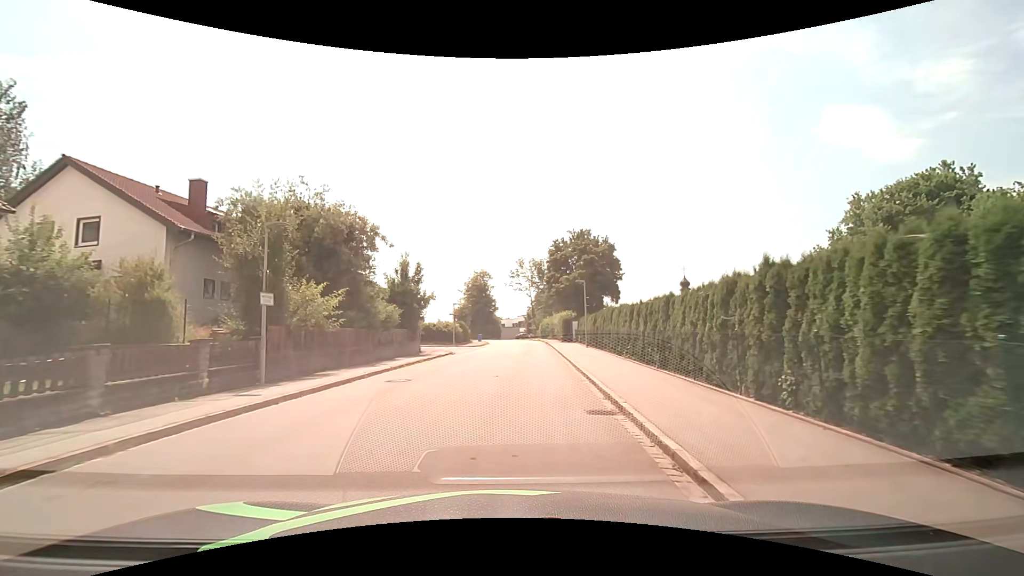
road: residential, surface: asphalt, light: Day
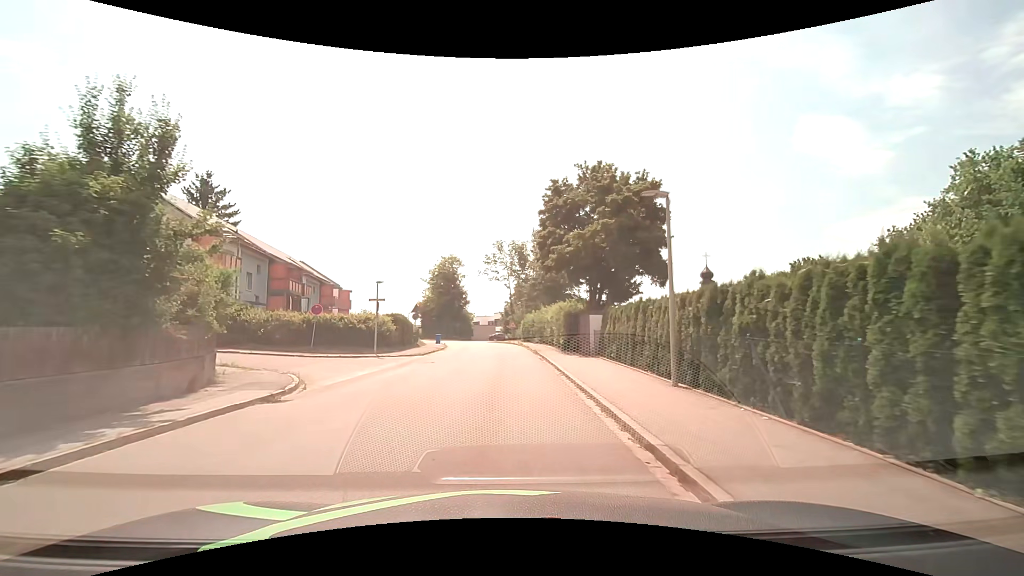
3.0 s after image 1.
(+1.0, +20.7) m; +3°
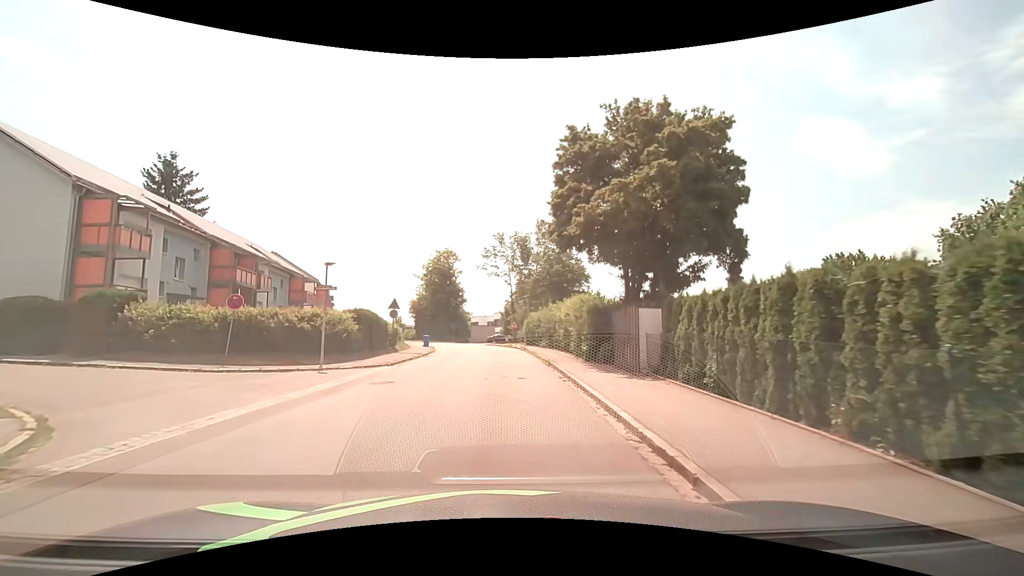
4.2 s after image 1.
(0.0, +8.3) m; 0°
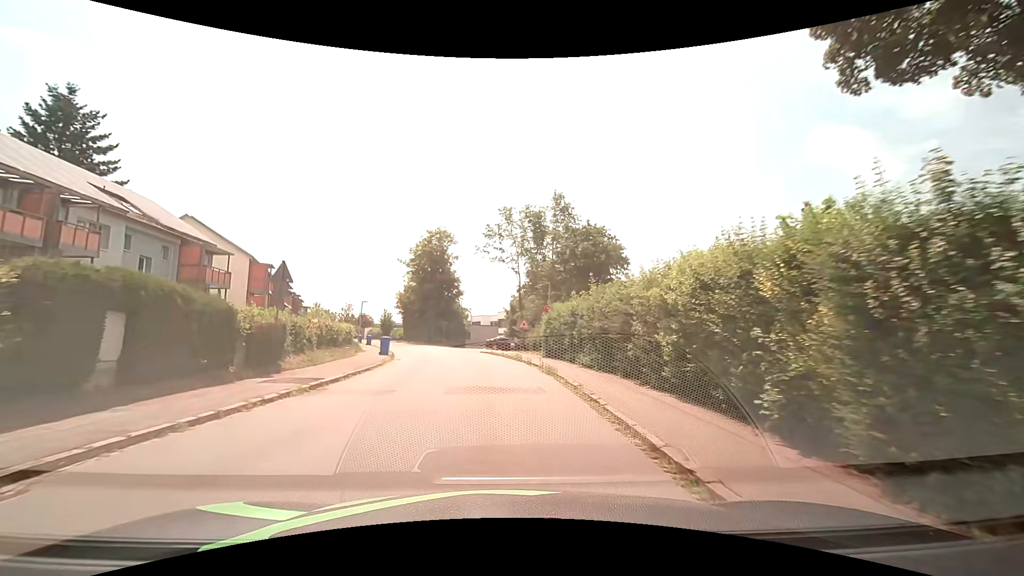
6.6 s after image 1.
(-0.1, +17.8) m; -1°
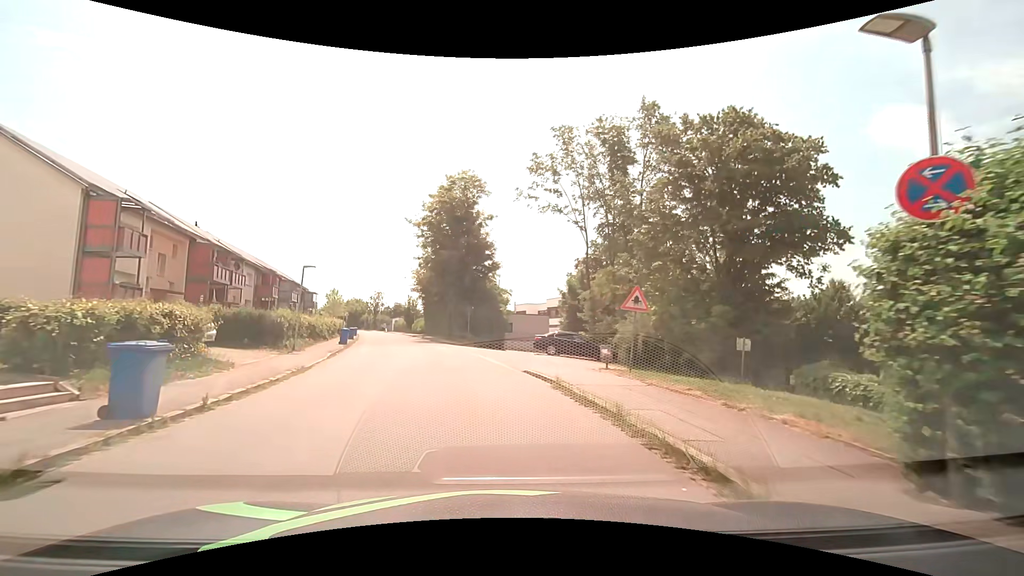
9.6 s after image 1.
(-0.6, +22.8) m; -4°
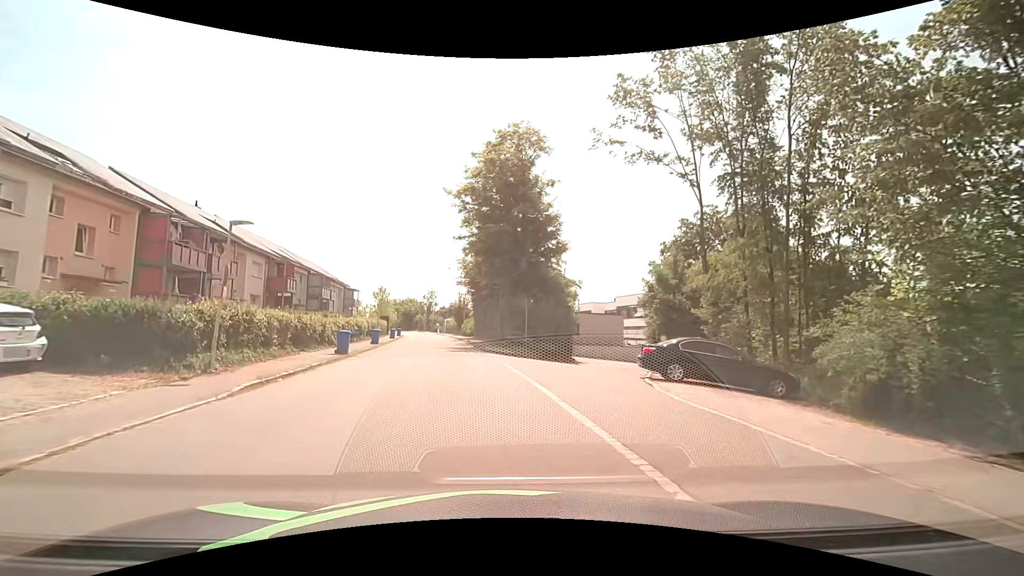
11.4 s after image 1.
(-0.6, +12.1) m; -7°
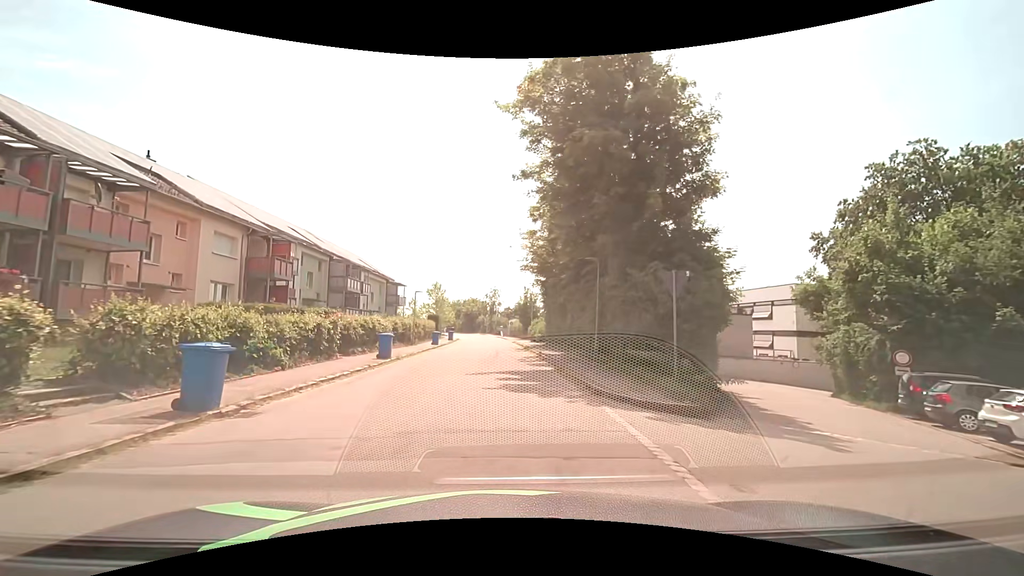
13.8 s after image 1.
(-1.1, +15.7) m; -8°
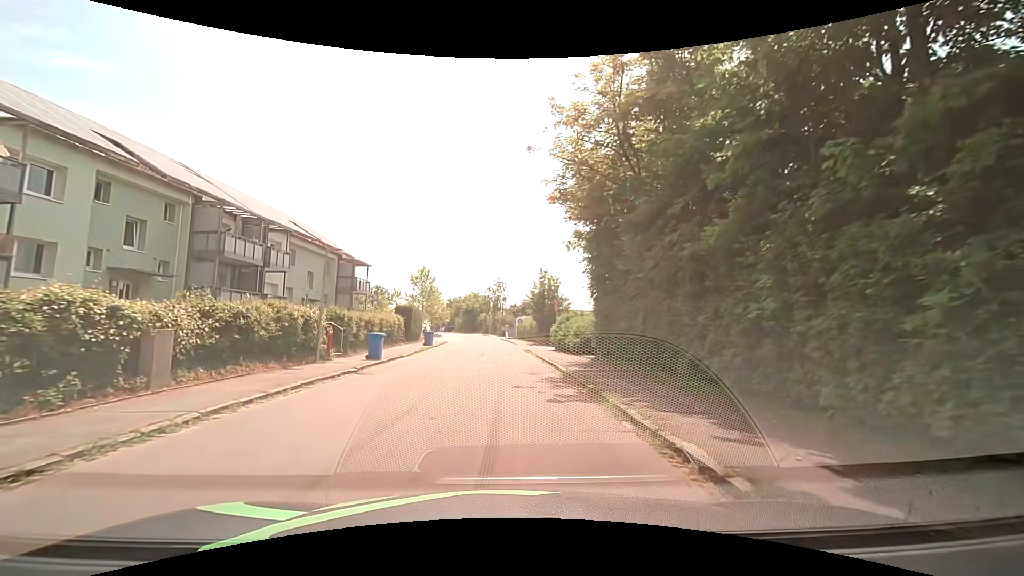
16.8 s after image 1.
(-0.2, +20.4) m; 0°
(0, +10) (0, +20) (0, +30) (-1, +40) (-1, +50) (-2, +60) (-3, +70) (-4, +80) (-5, +90) (-6, +100) m
